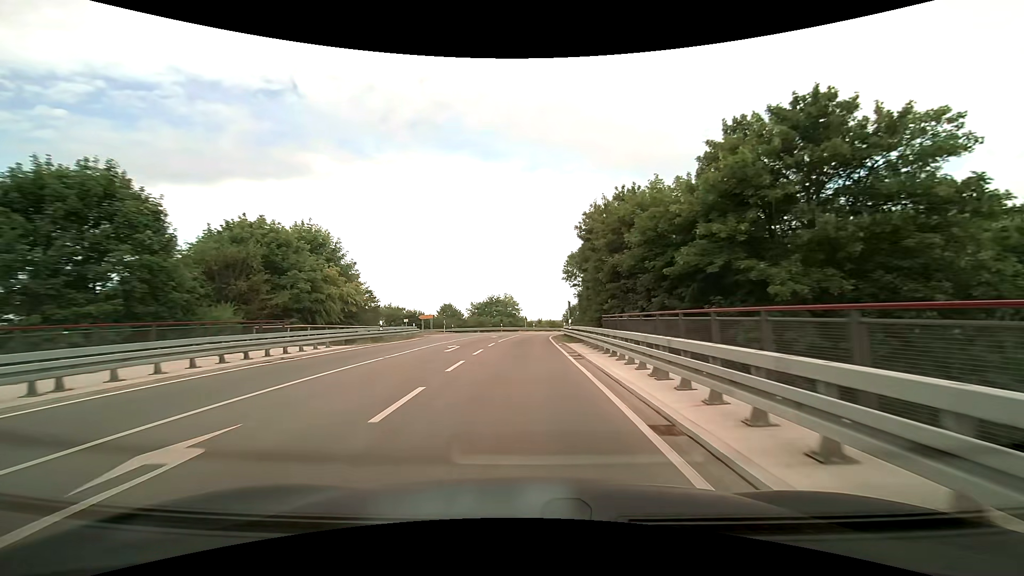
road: tertiary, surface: asphalt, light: Day
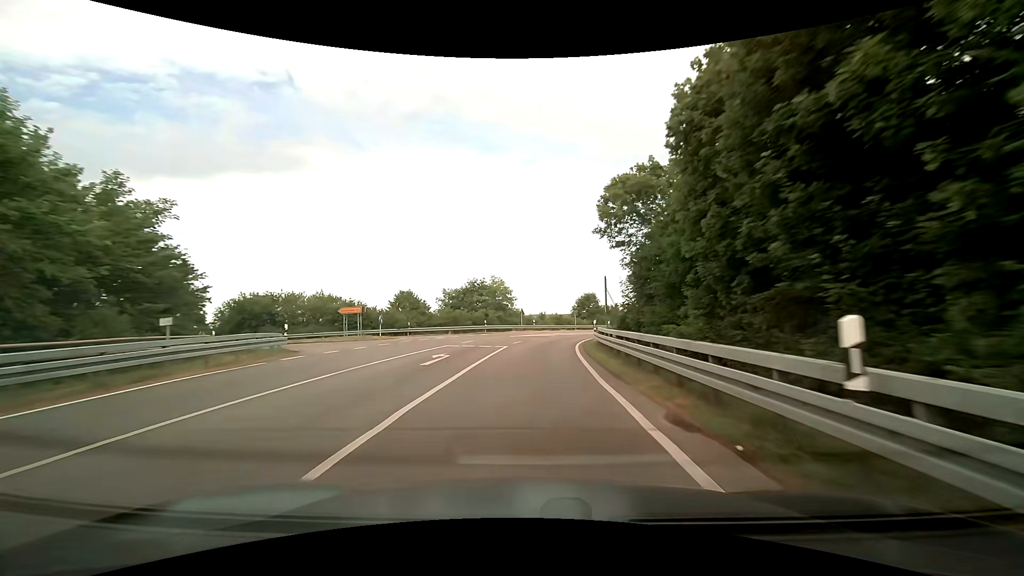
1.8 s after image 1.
(0.0, +26.2) m; +1°
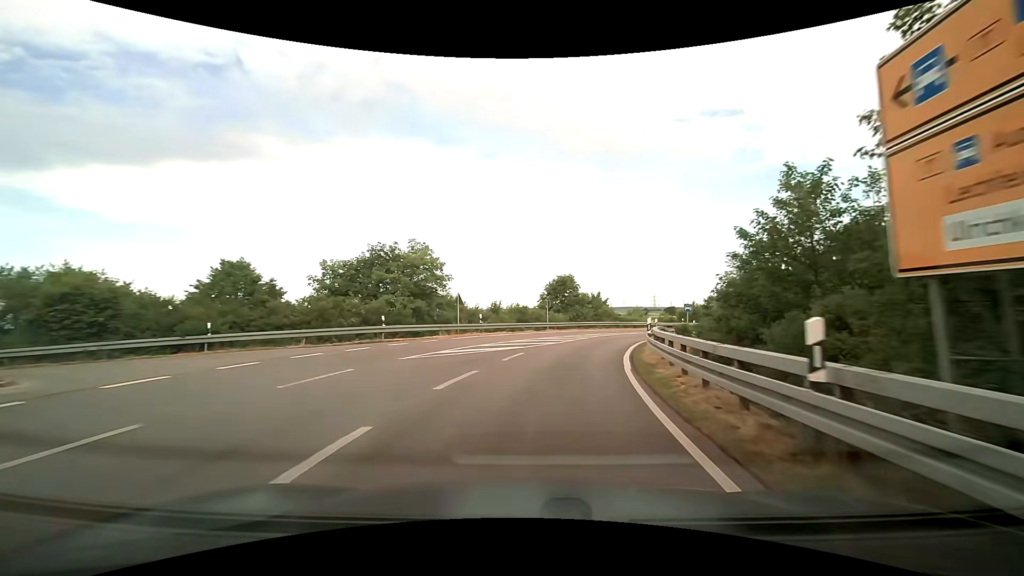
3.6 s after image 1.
(+0.5, +24.6) m; +4°
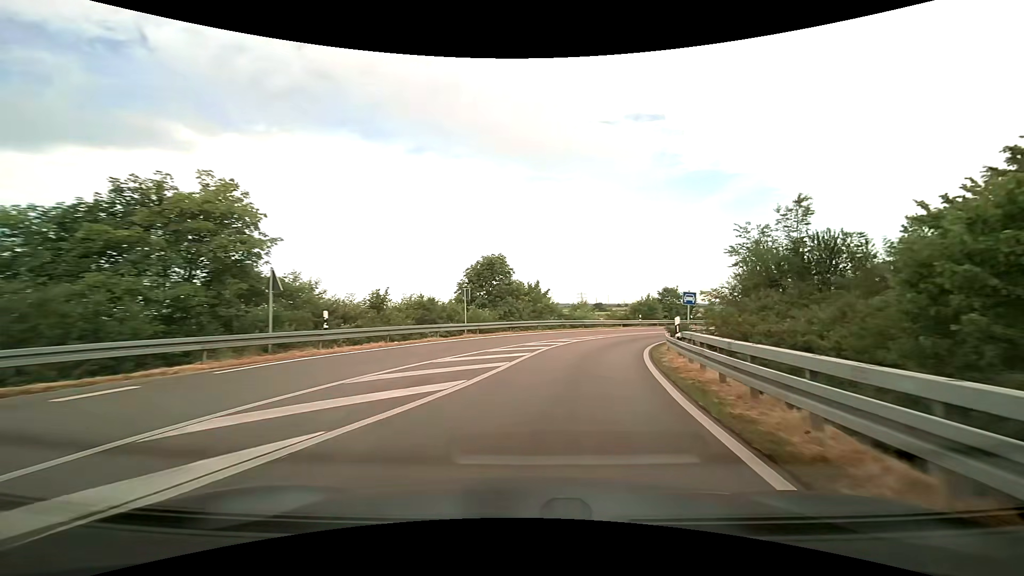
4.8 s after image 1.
(+0.9, +15.5) m; +8°
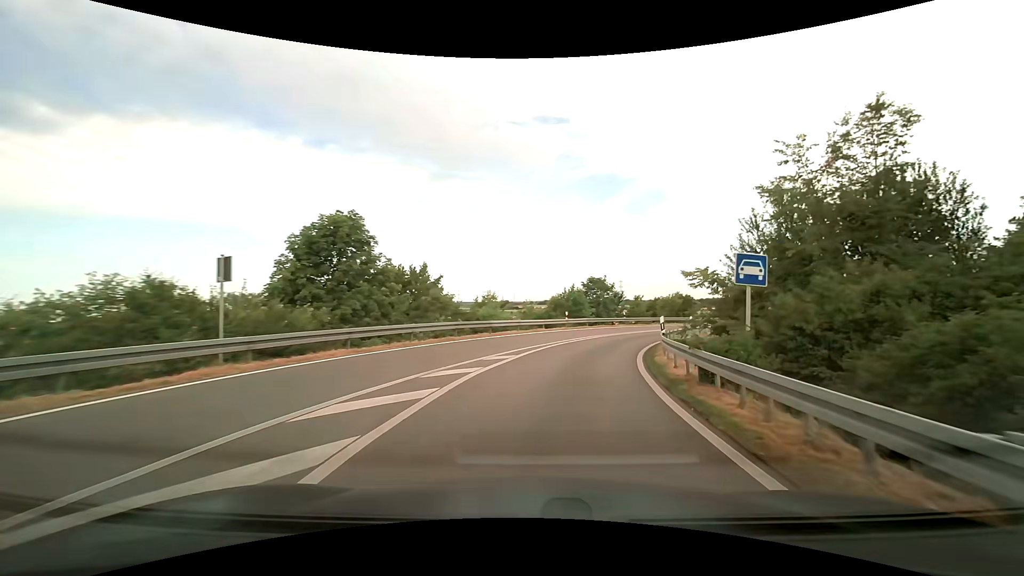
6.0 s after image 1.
(+1.3, +14.8) m; +10°
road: trunk_link
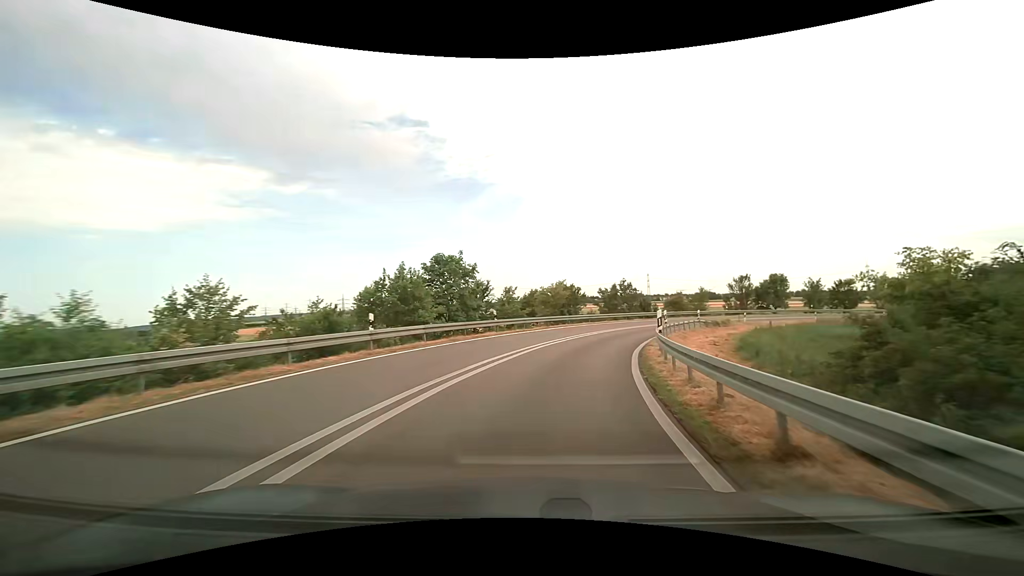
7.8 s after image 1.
(+3.4, +21.0) m; +17°
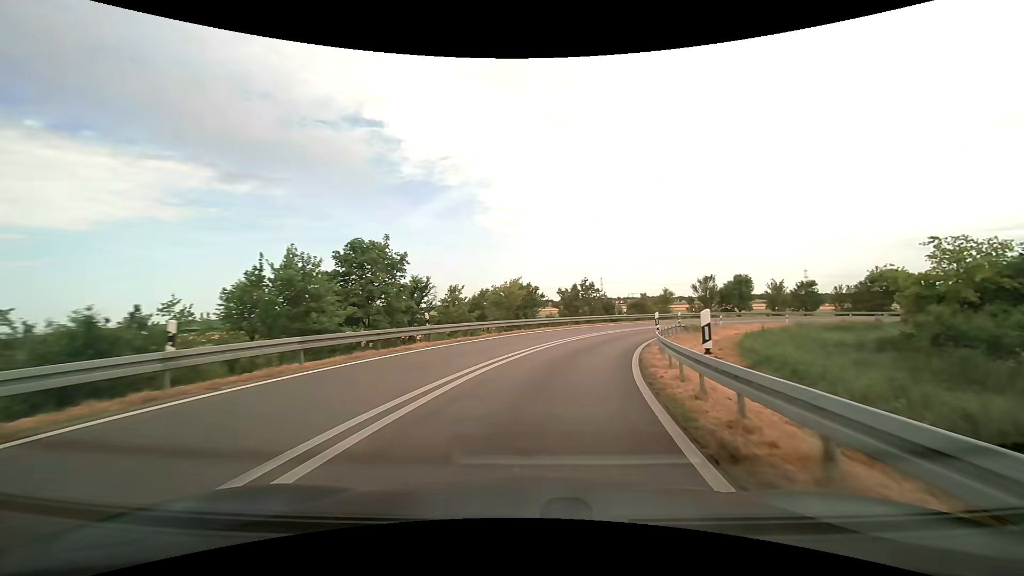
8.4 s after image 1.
(+0.3, +7.0) m; +5°
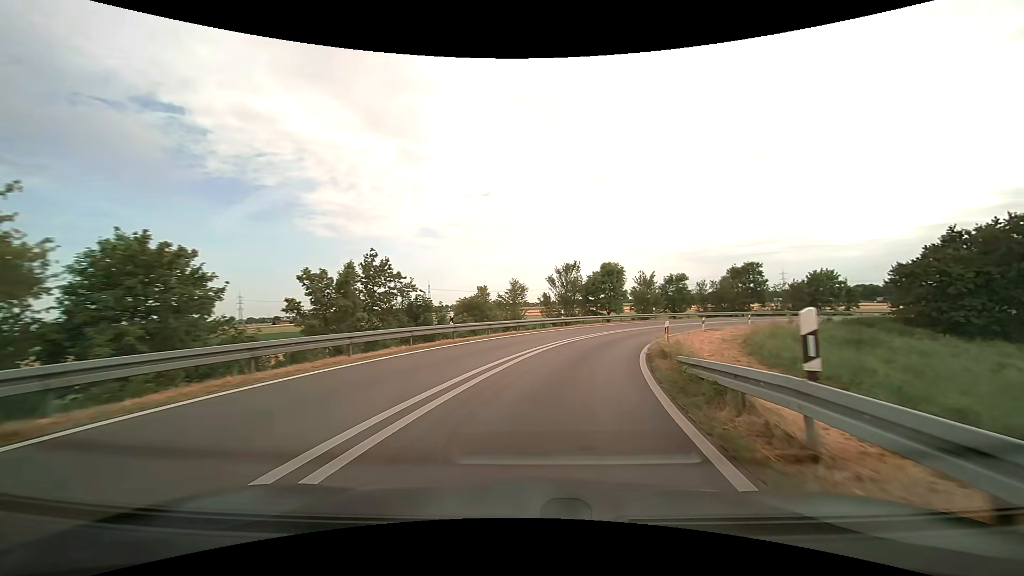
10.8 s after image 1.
(+4.7, +27.5) m; +19°
(+1, +10) (+3, +20) (+6, +29) (+10, +38) (+15, +47) (+21, +55) (+28, +62) (+36, +68) (+45, +73) (+54, +77) m
